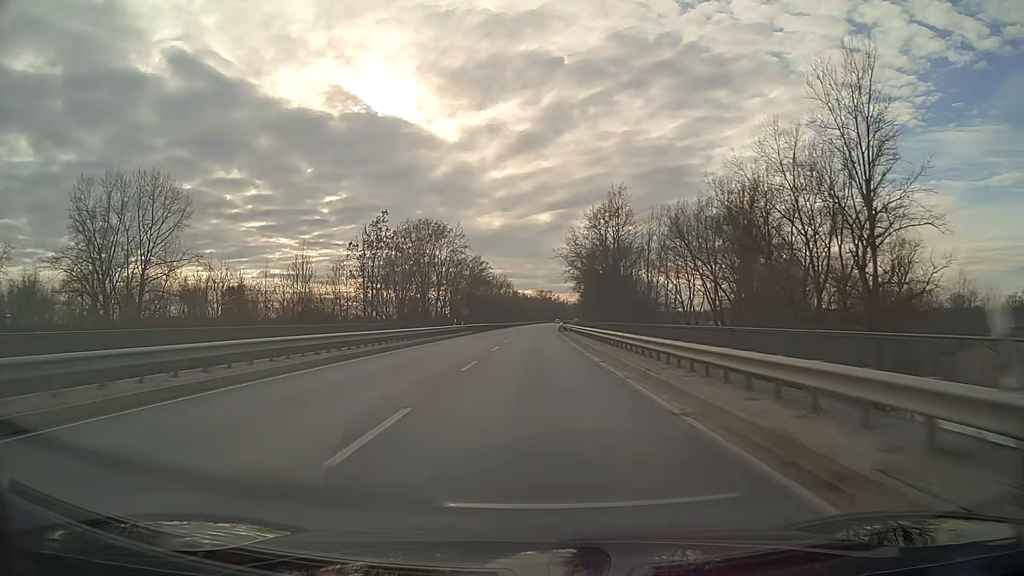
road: primary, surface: asphalt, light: Day
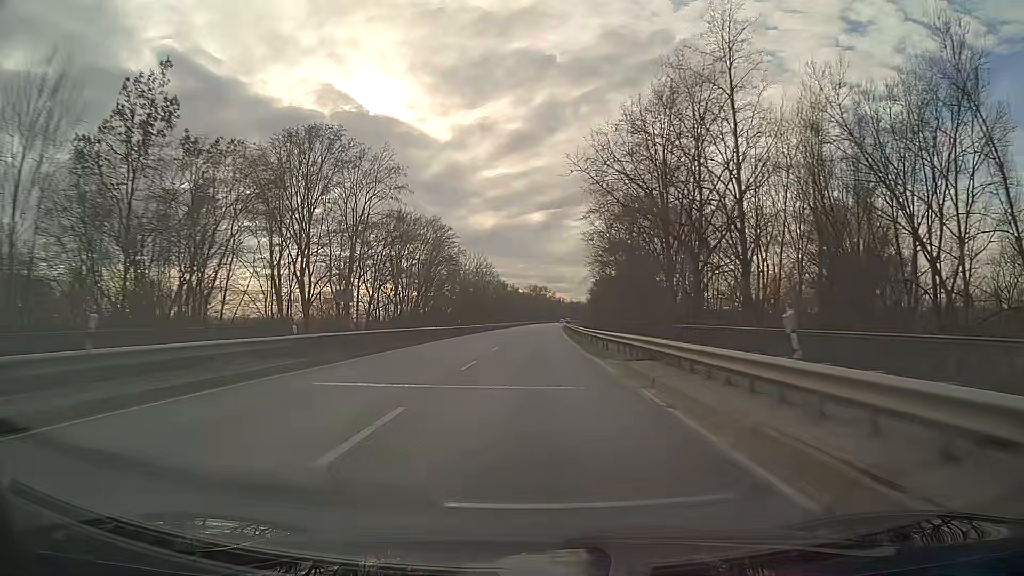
(+0.3, +47.3) m; +1°
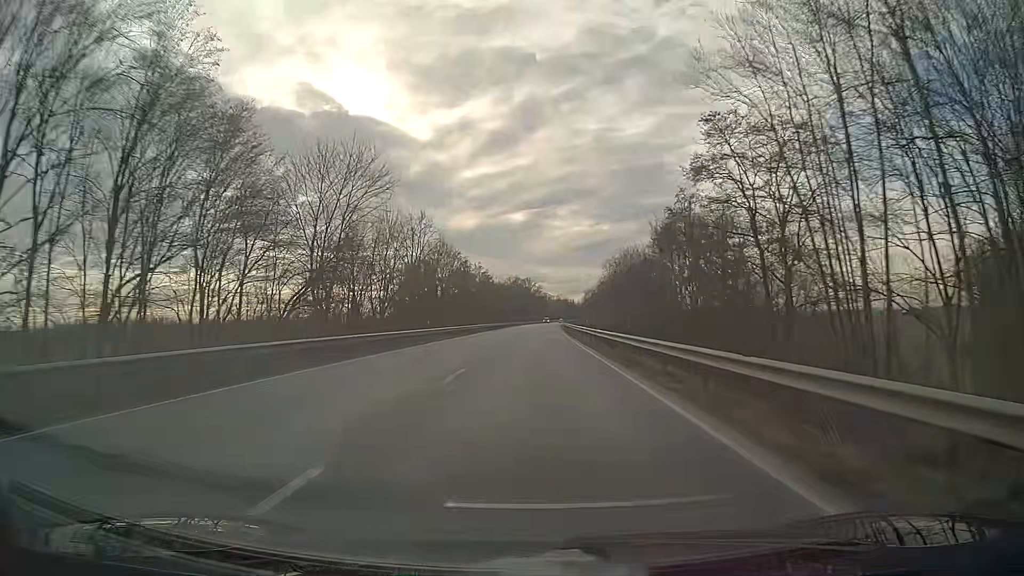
(+0.4, +63.2) m; +1°
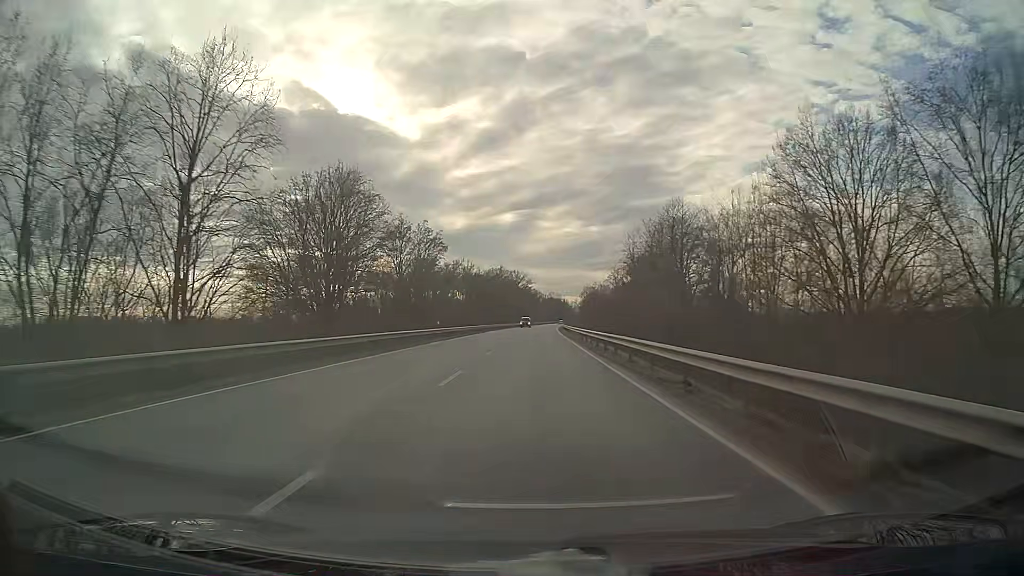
(+0.7, +47.4) m; +1°
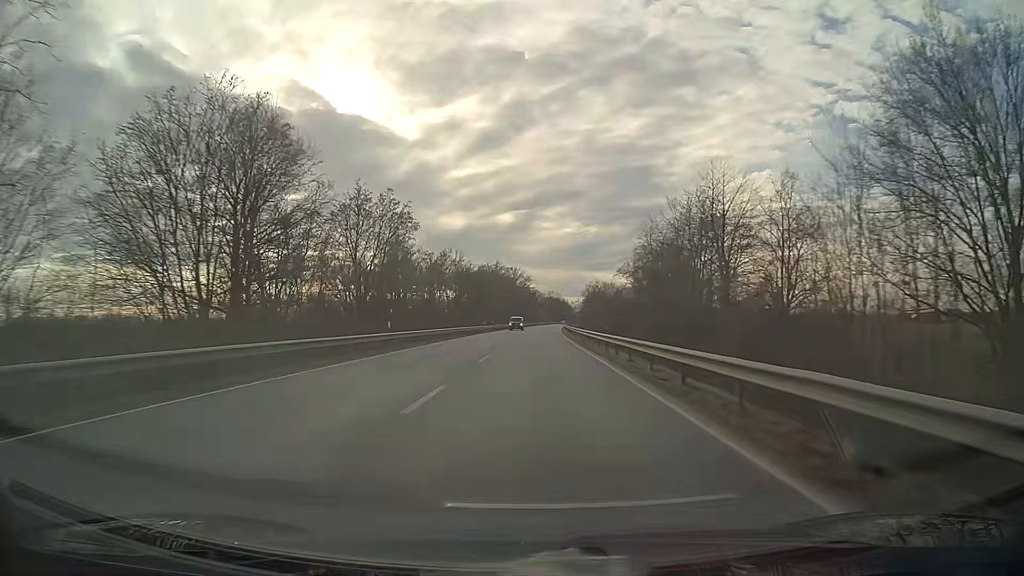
(0.0, +15.8) m; 0°
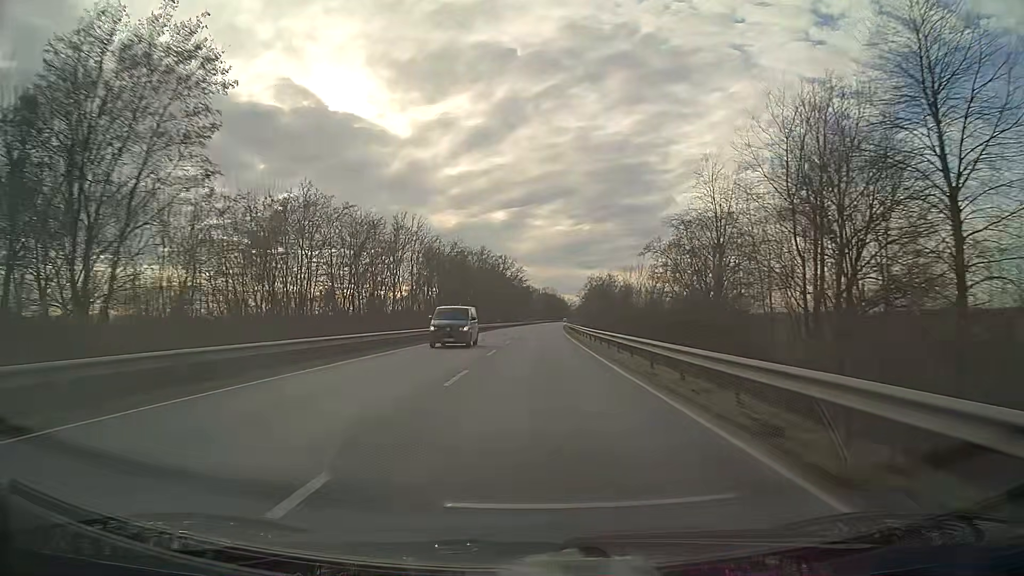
(+0.1, +31.6) m; 0°
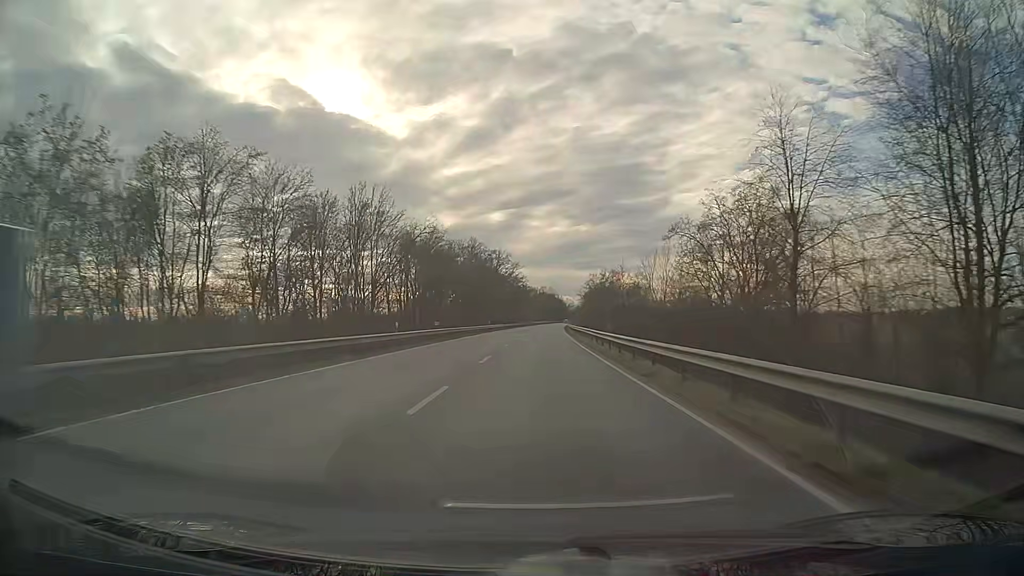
(0.0, +15.8) m; 0°
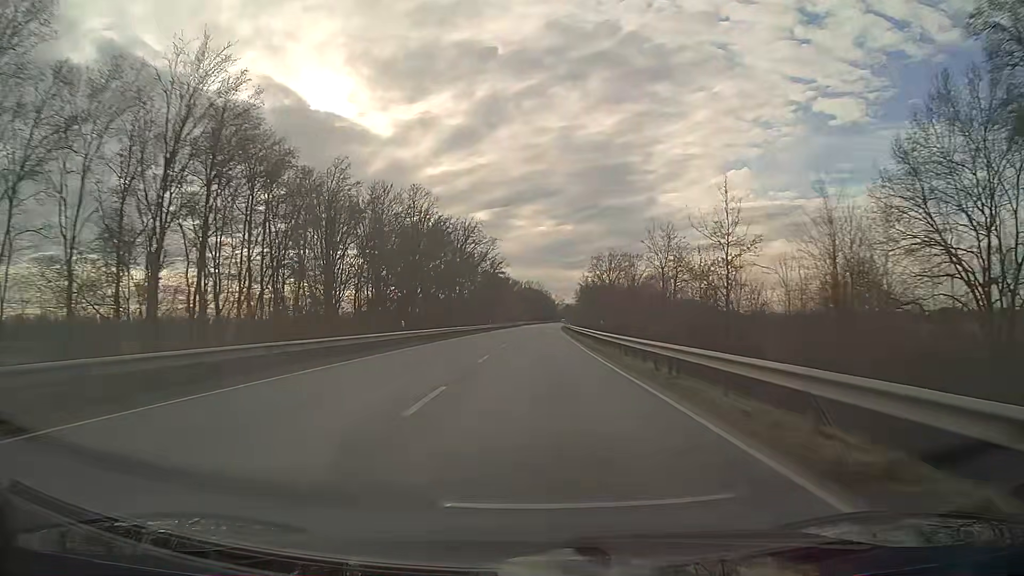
(+0.5, +47.5) m; +1°
(0, +10) (0, +20) (0, +30) (0, +40) (0, +50) (+1, +60) (+1, +70) (+1, +80) (+1, +90) (+2, +100) m
